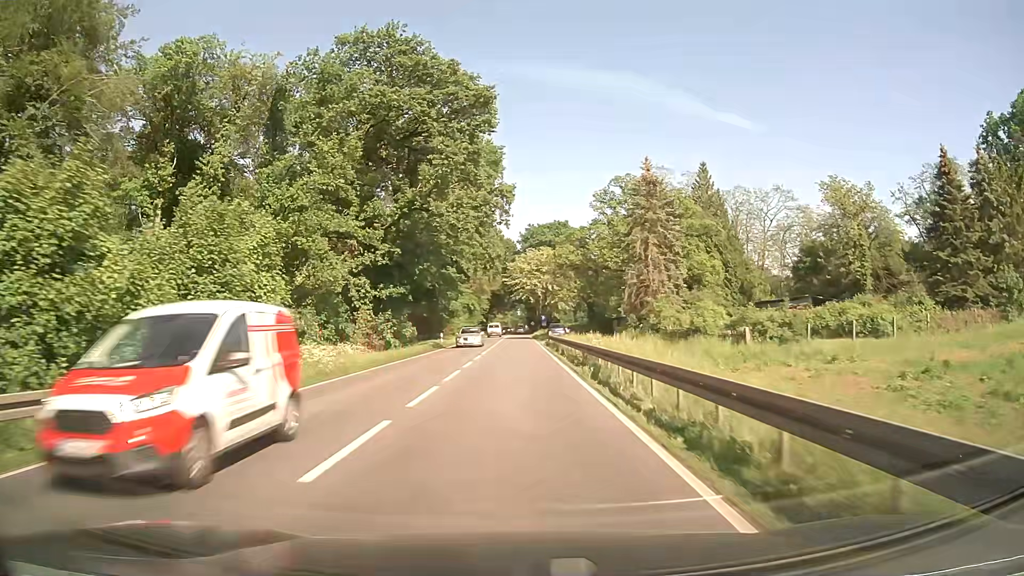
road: primary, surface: asphalt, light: Day
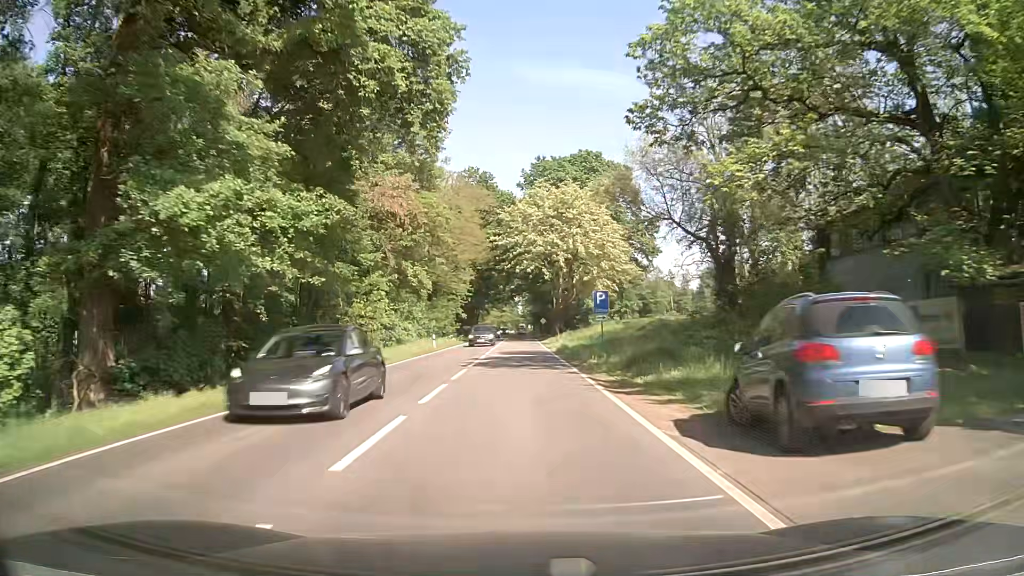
(+0.1, +56.3) m; 0°
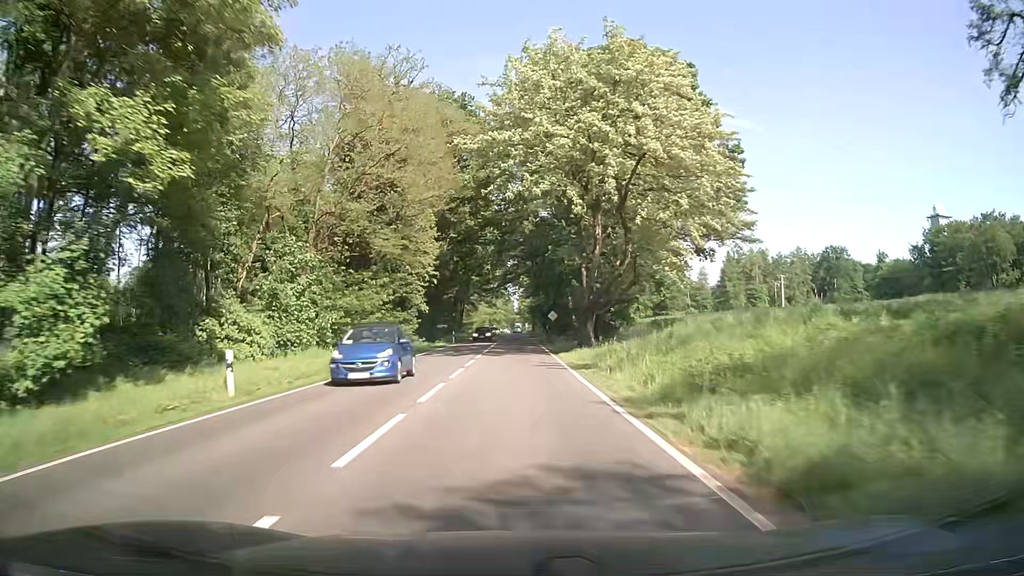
(+0.1, +33.8) m; +1°
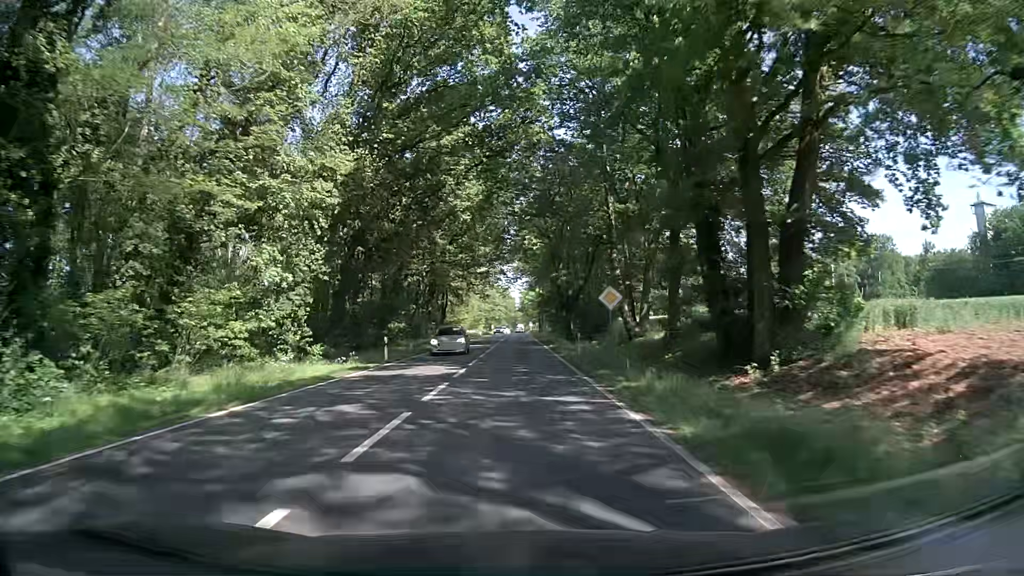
(-0.1, +33.8) m; -1°
(0, +10) (0, +20) (0, +30) (+1, +40) (+1, +50) (+1, +60) (+1, +70) (+1, +80) (+2, +90) (+2, +100) m
